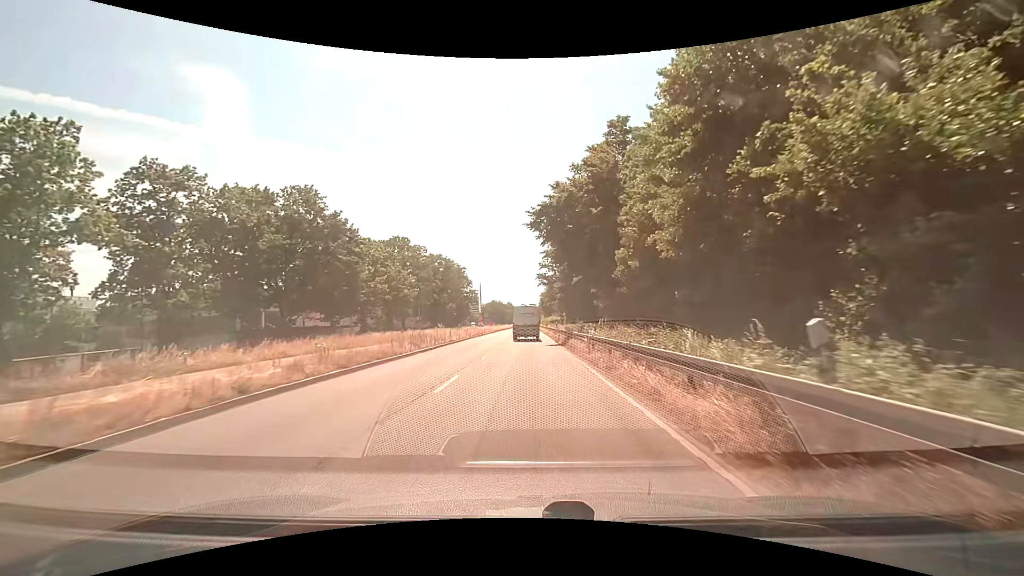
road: primary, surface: asphalt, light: Day
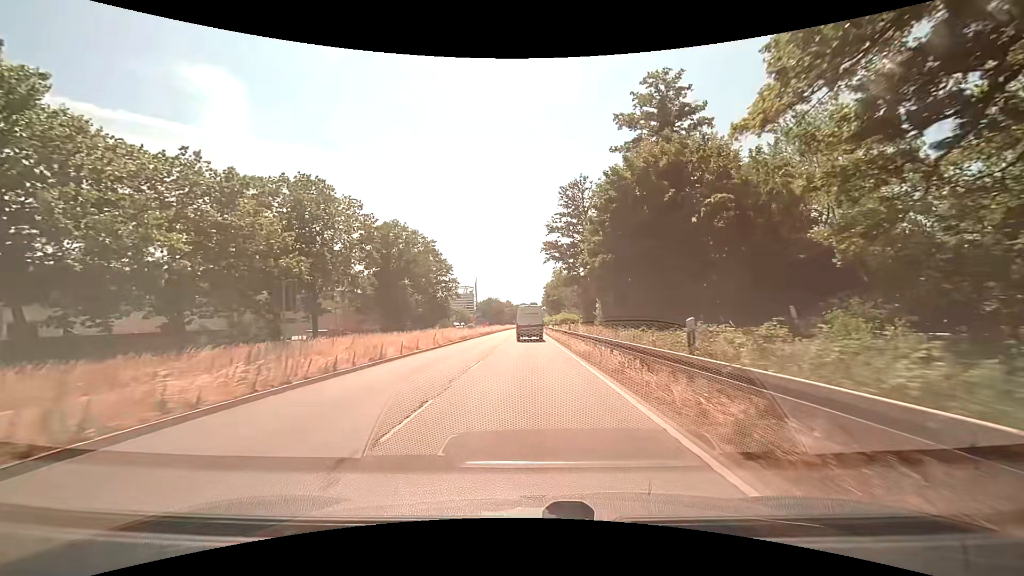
(-0.2, +40.2) m; 0°
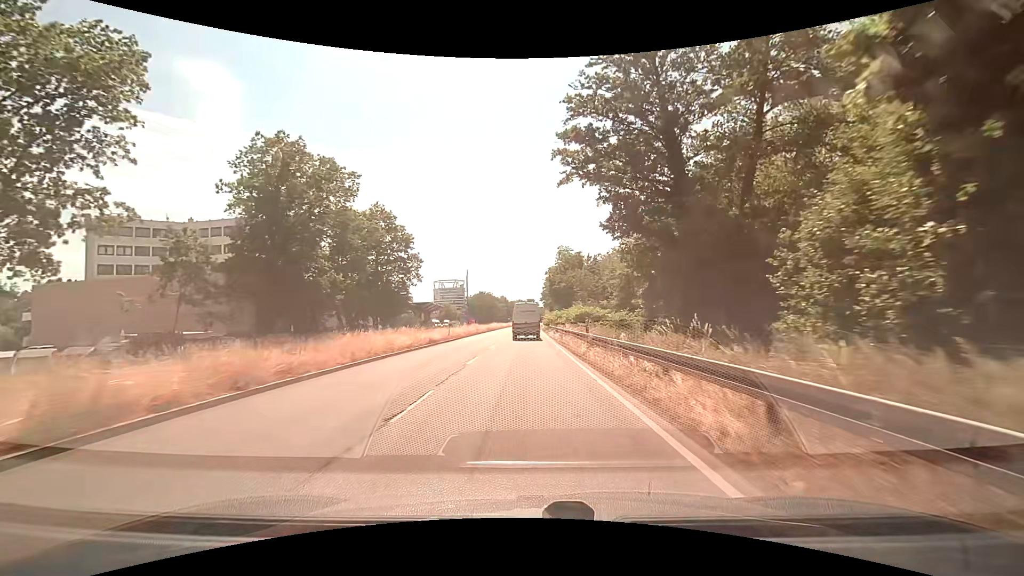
(+0.2, +35.3) m; +1°
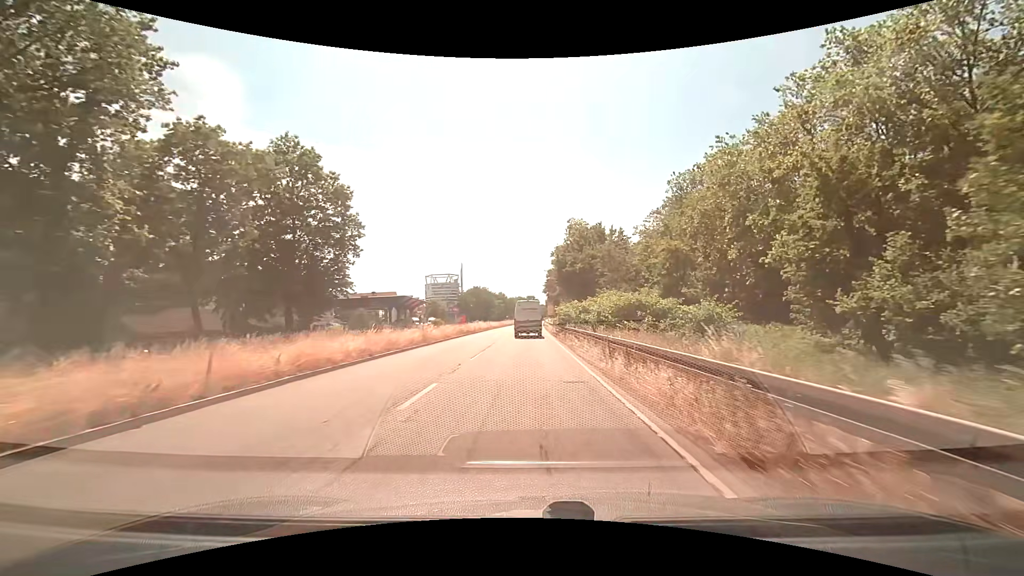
(-0.2, +26.2) m; 0°
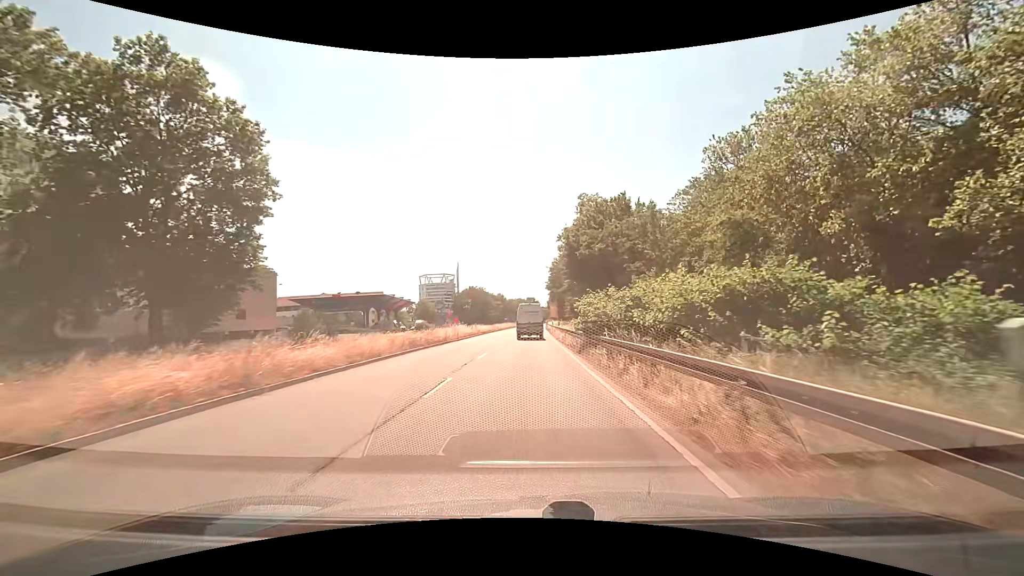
(-0.2, +16.7) m; 0°
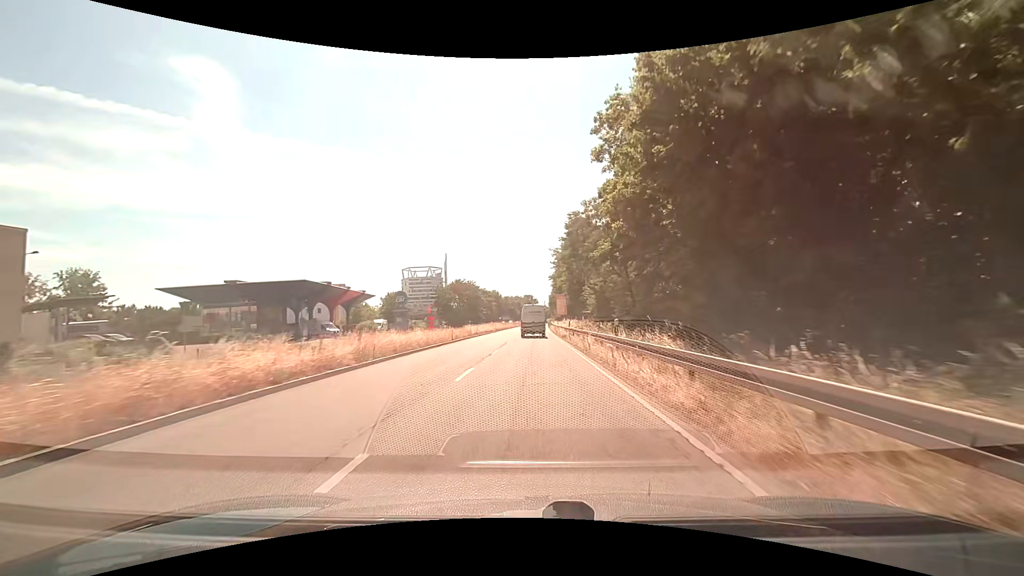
(-0.1, +33.9) m; 0°
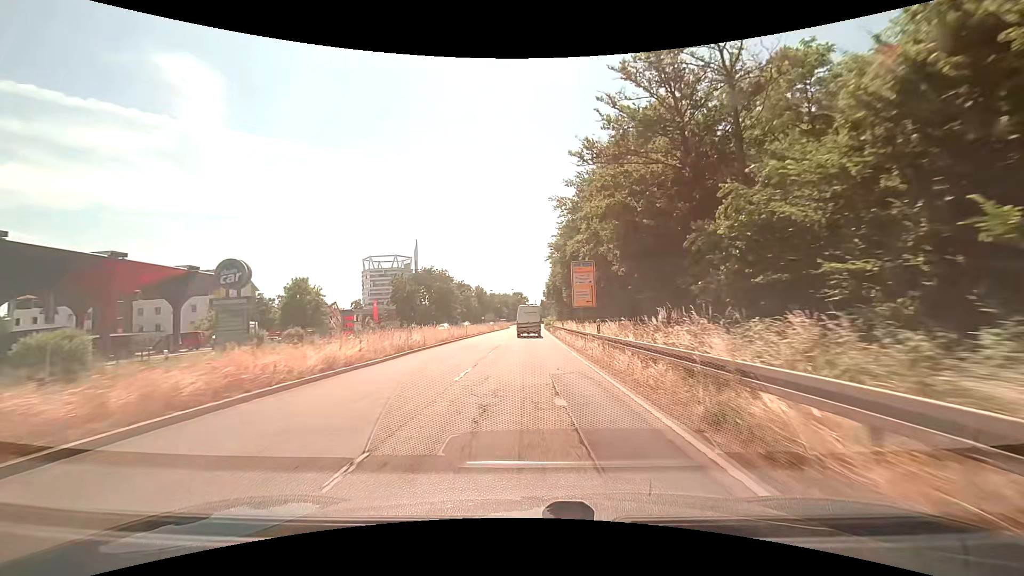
(+0.6, +45.0) m; +1°
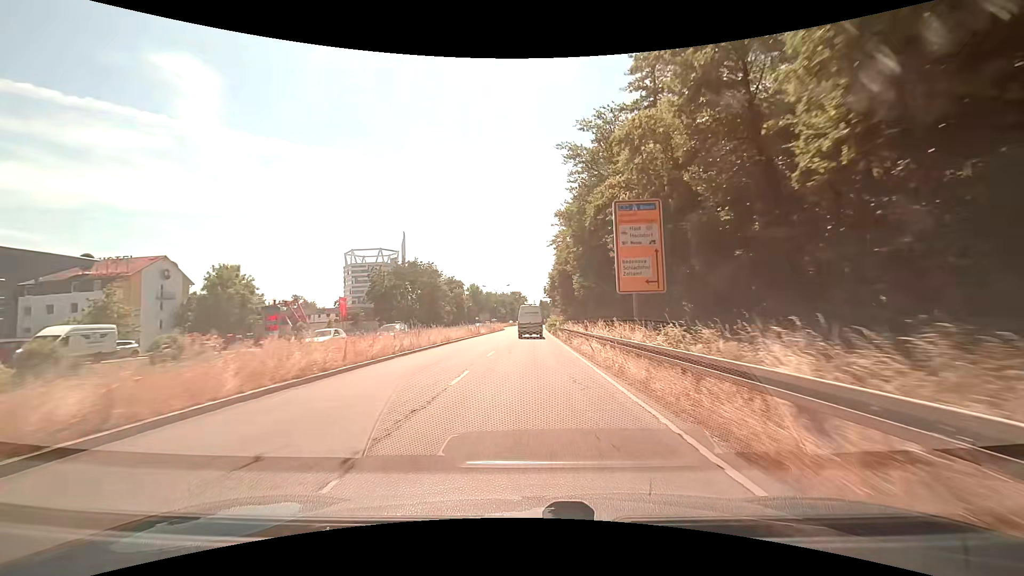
(0.0, +19.0) m; 0°
(0, +10) (0, +20) (0, +30) (0, +40) (+1, +50) (+1, +60) (+1, +70) (+1, +80) (+2, +90) (+2, +100) m
